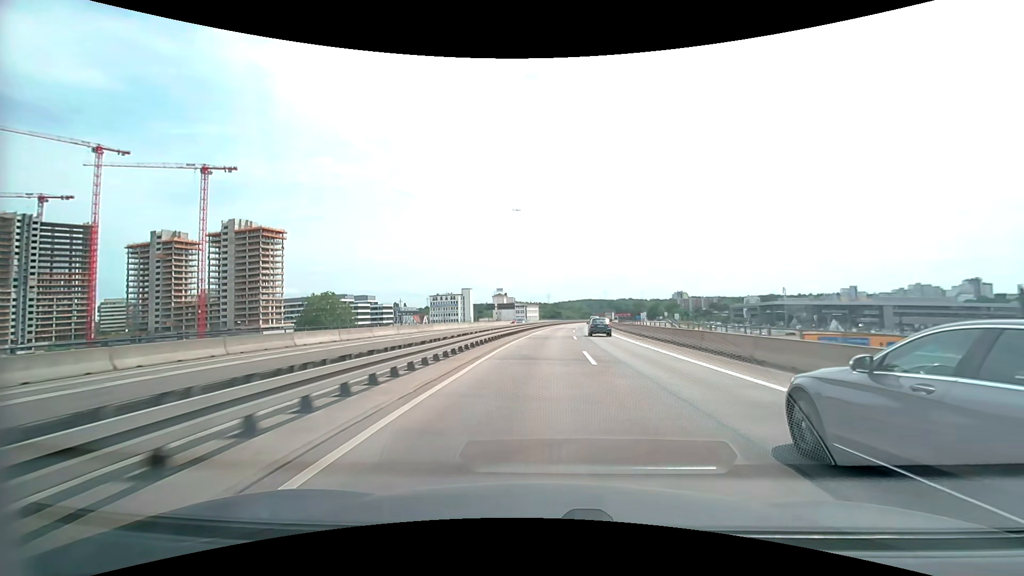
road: motorway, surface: asphalt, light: Day
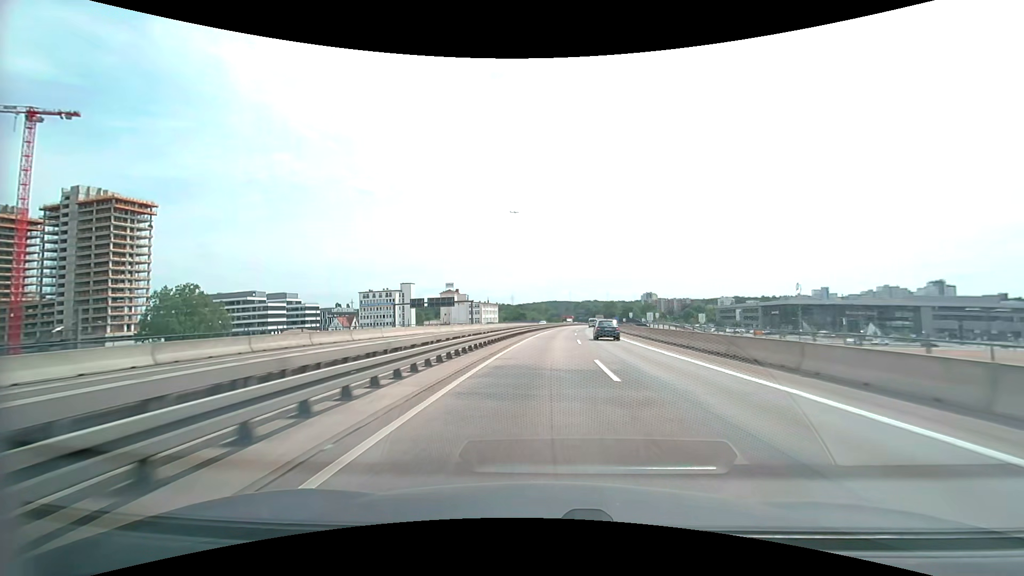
(+1.9, +57.5) m; +4°
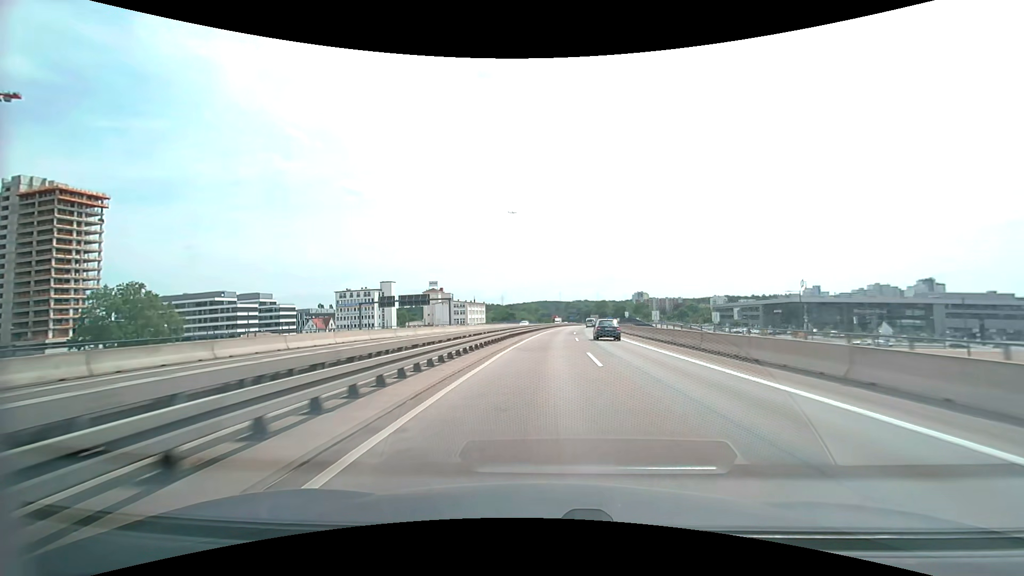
(+0.2, +14.4) m; +1°
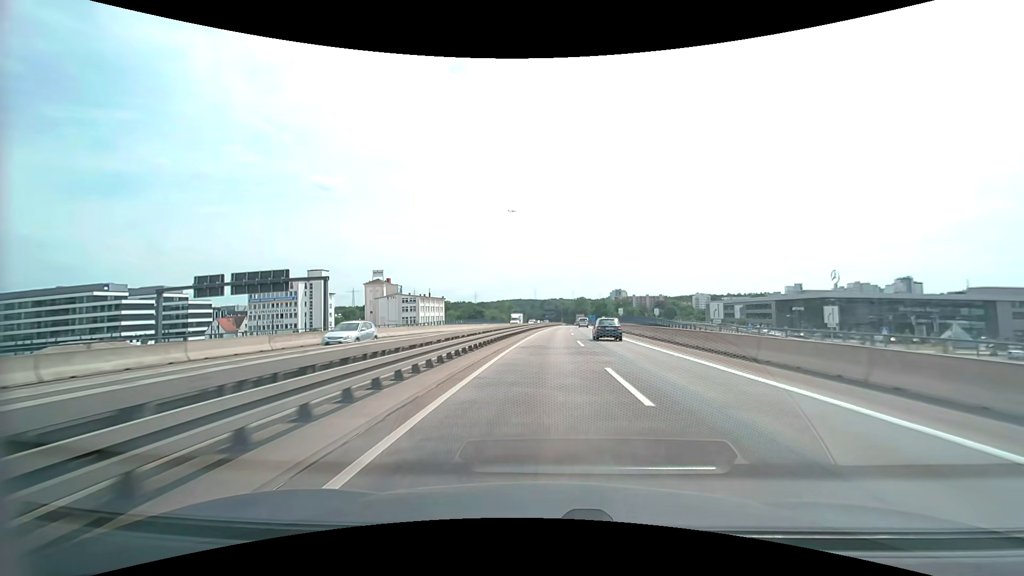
(+1.1, +43.1) m; +3°
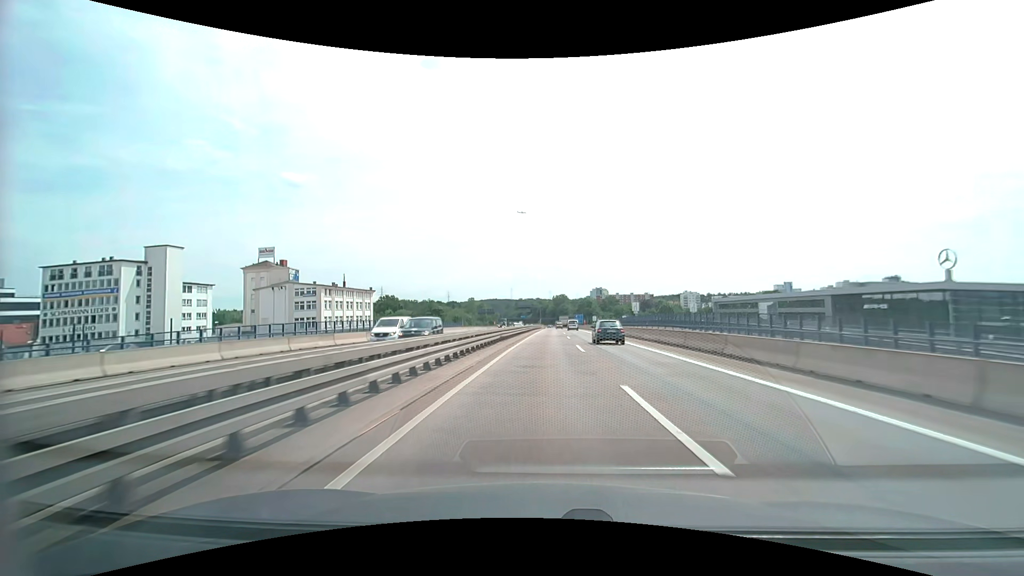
(+1.7, +57.3) m; +3°
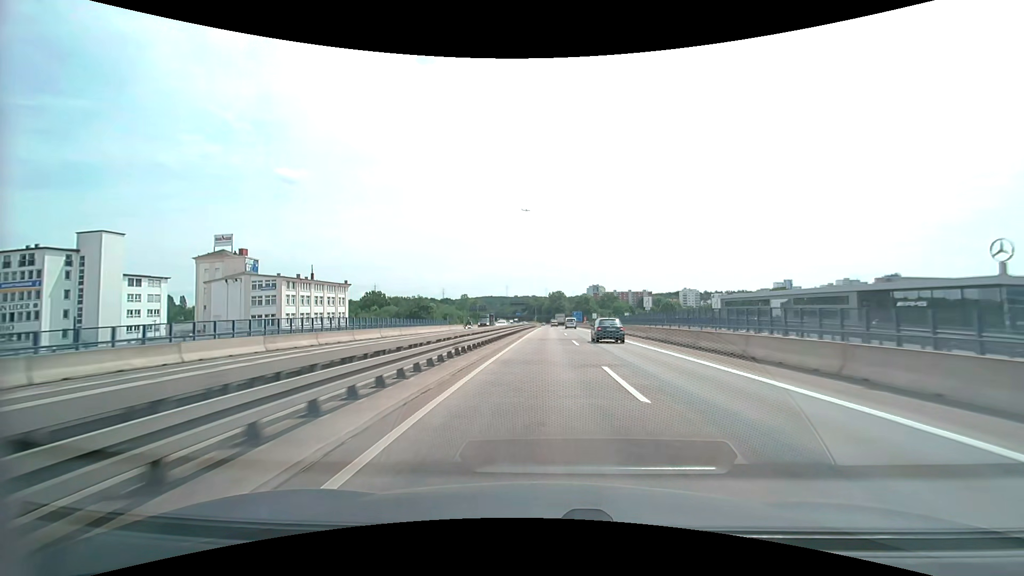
(+0.1, +14.3) m; +1°
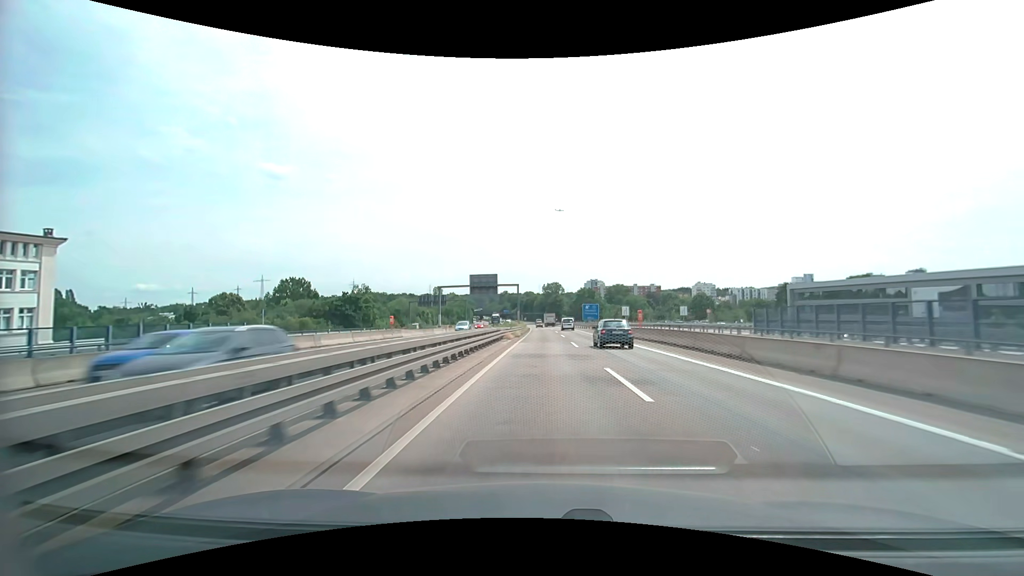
(+0.6, +72.0) m; +1°
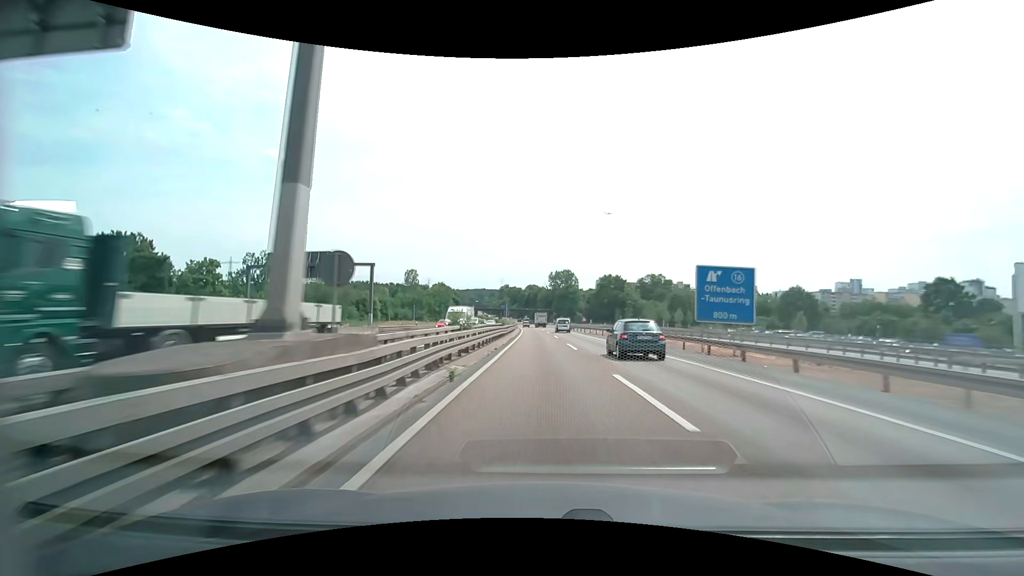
(-0.5, +73.3) m; -1°
(0, +10) (0, +20) (0, +30) (0, +40) (-1, +50) (-1, +60) (-1, +70) (-2, +80) (-2, +90) (-3, +100) m
